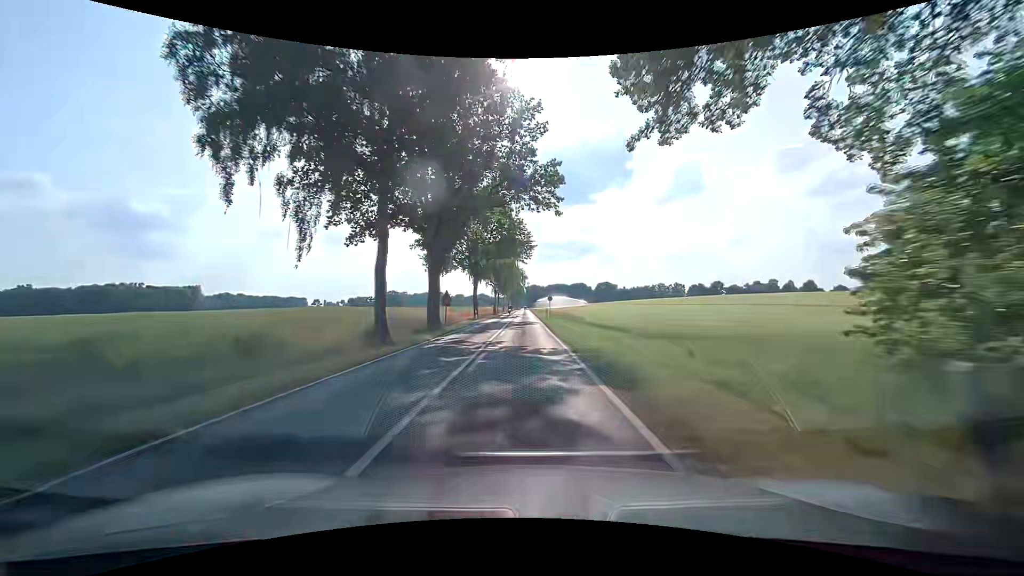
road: tertiary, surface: asphalt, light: Day
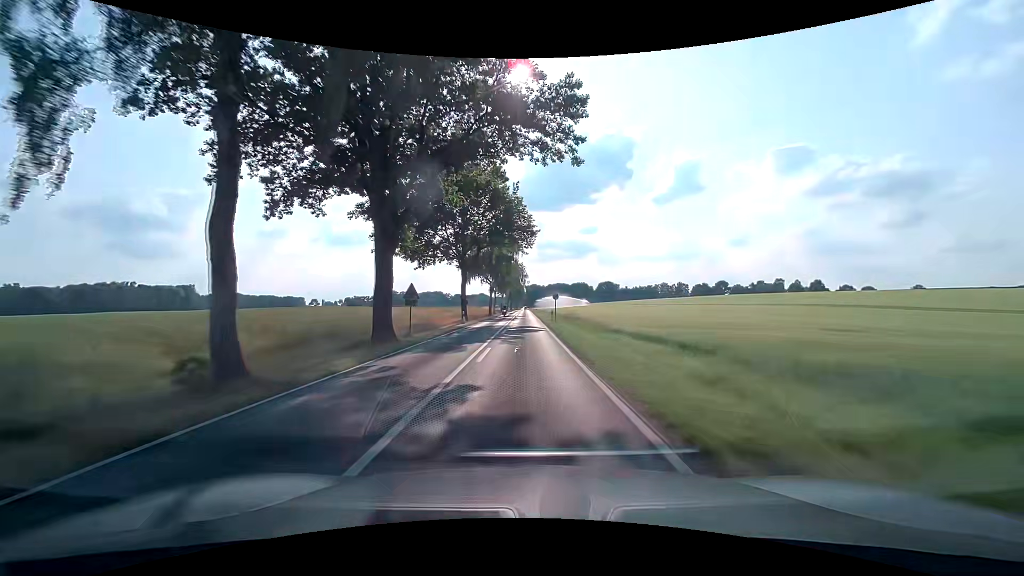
(0.0, +10.7) m; 0°
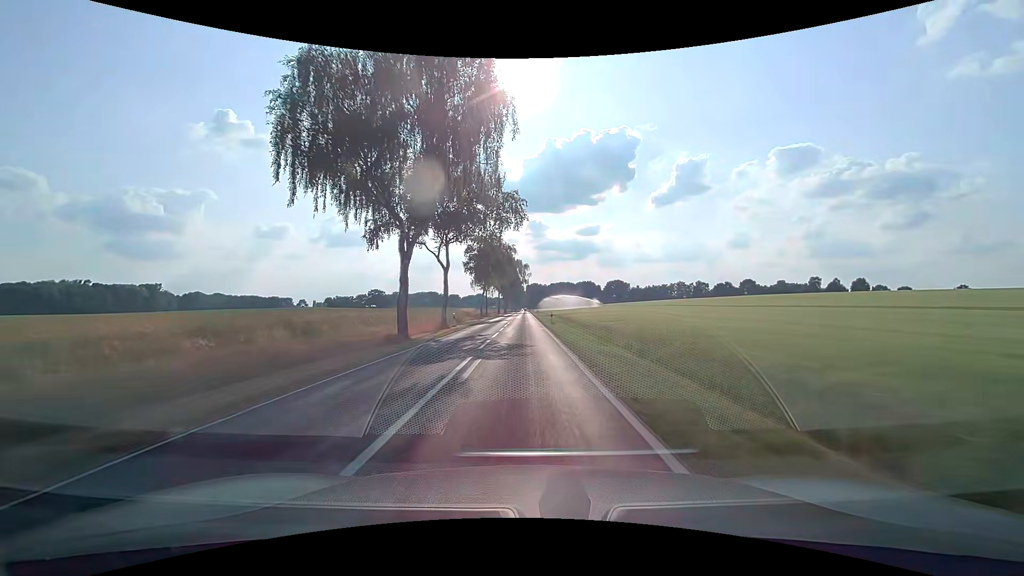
(0.0, +53.7) m; 0°
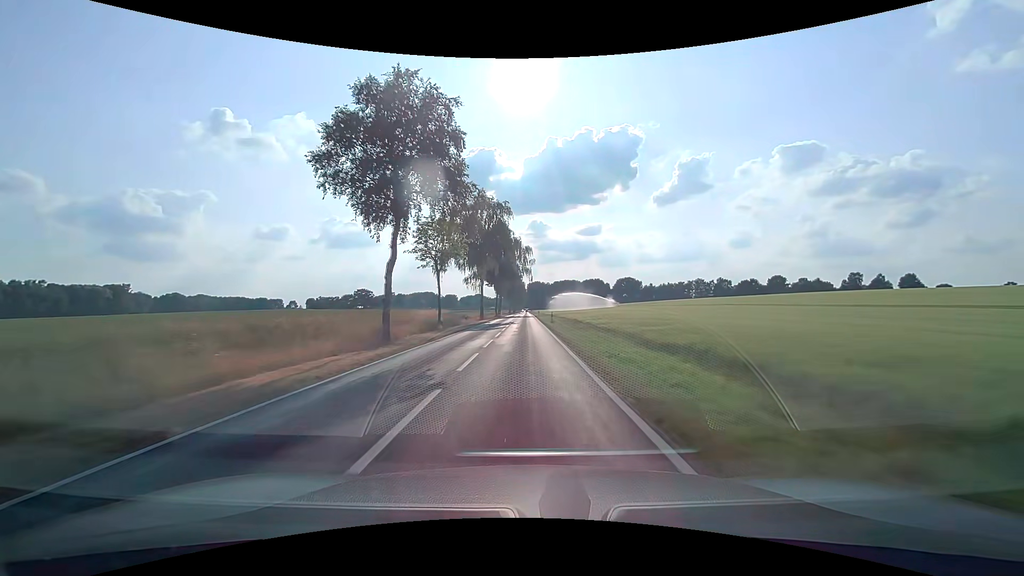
(-0.2, +45.2) m; 0°
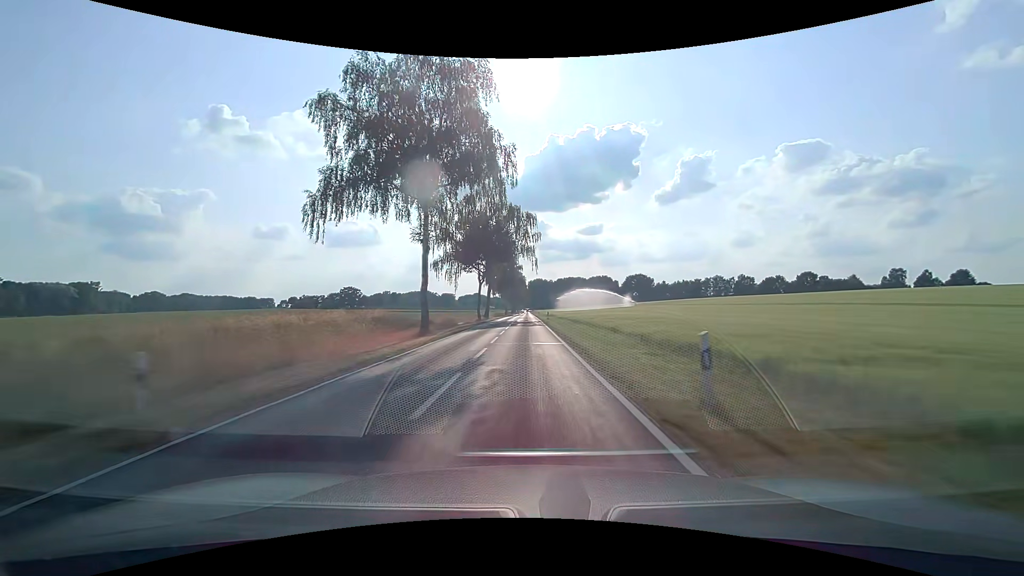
(0.0, +37.1) m; 0°
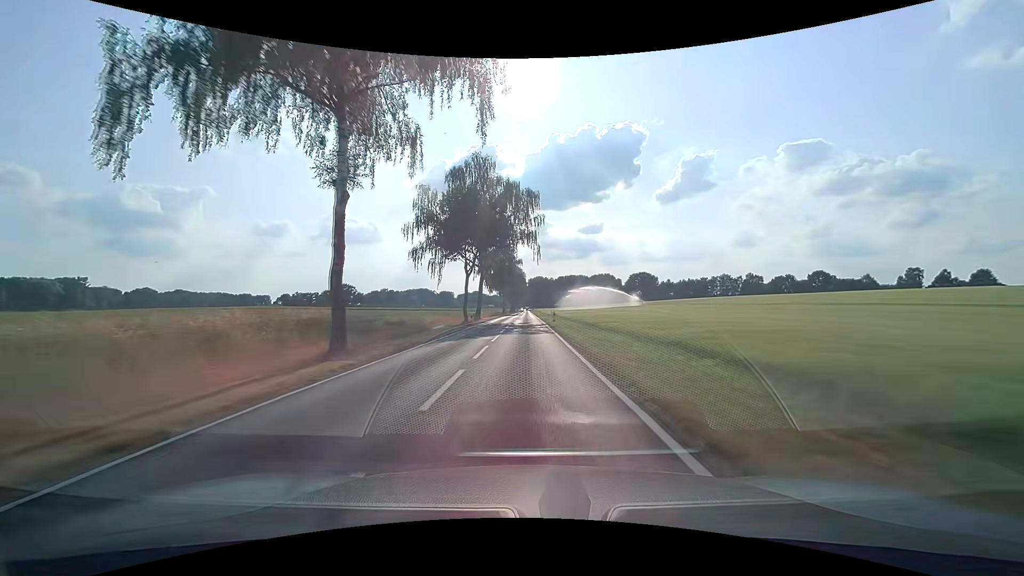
(0.0, +12.9) m; 0°
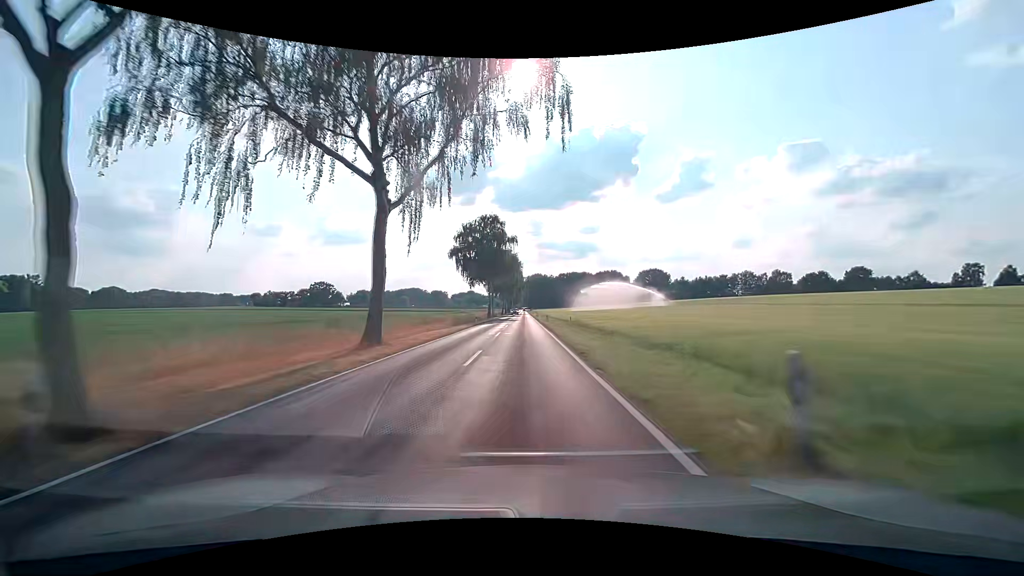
(+0.1, +40.4) m; 0°
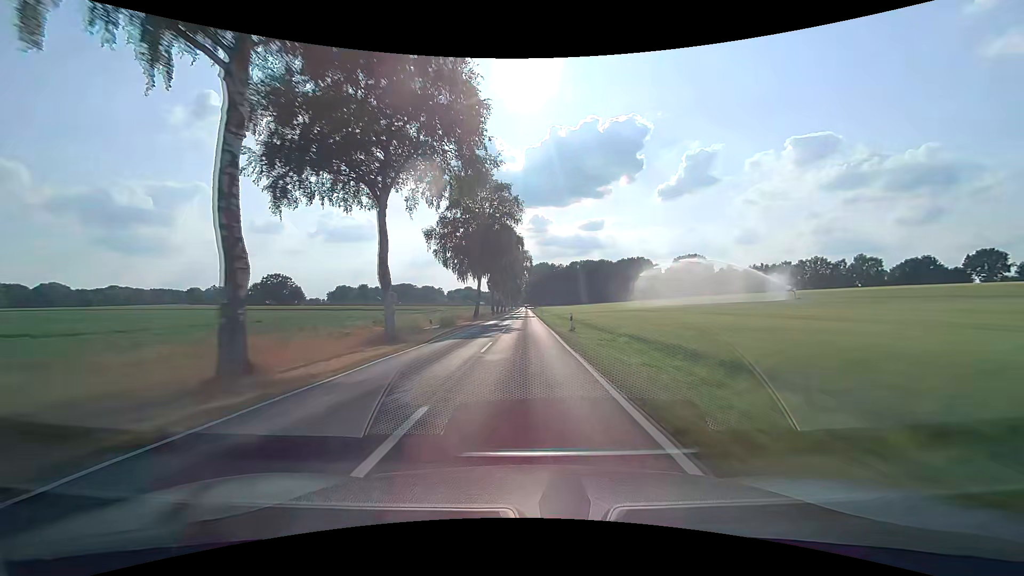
(-0.2, +72.4) m; 0°
(0, +10) (0, +20) (0, +30) (0, +40) (0, +50) (0, +60) (0, +70) (0, +80) (0, +90) (0, +100) m
